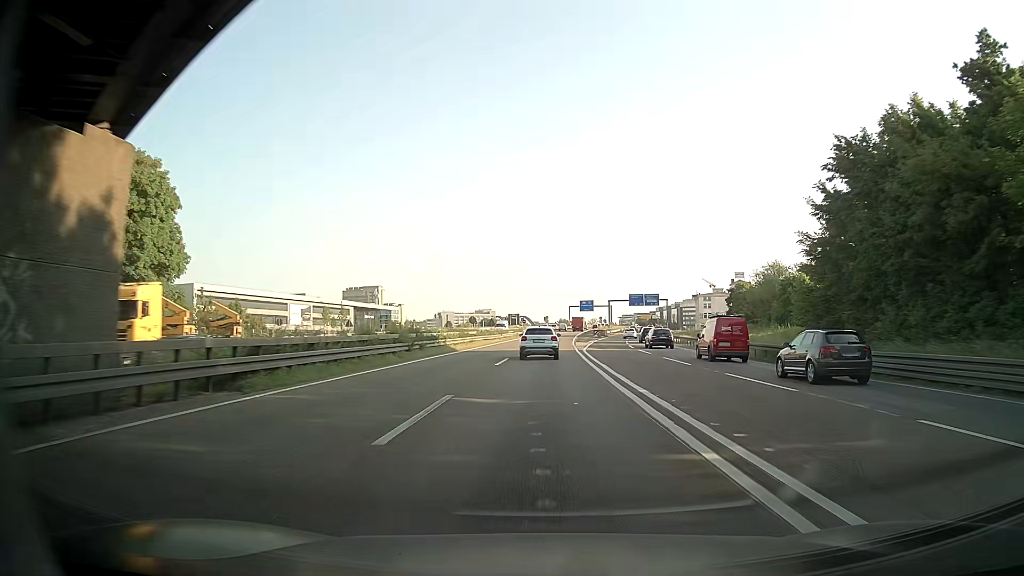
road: motorway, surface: asphalt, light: Day
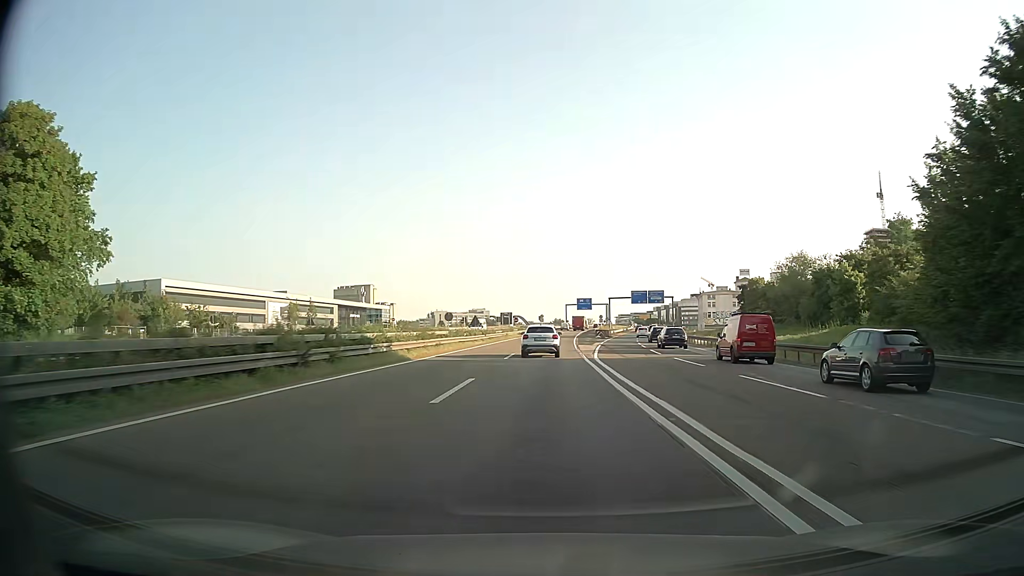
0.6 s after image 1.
(-0.1, +14.0) m; 0°
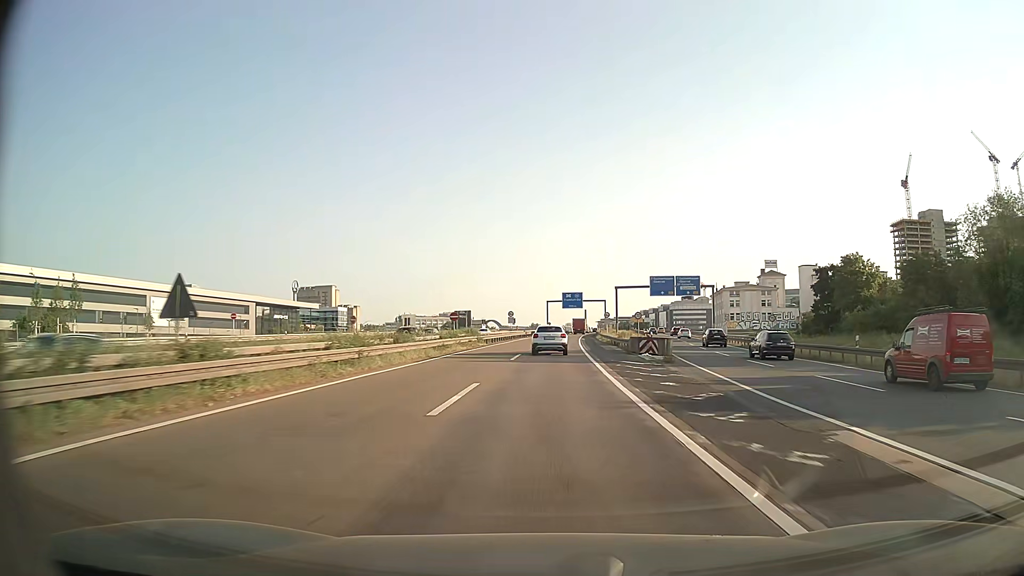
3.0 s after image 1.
(+0.9, +55.6) m; +2°
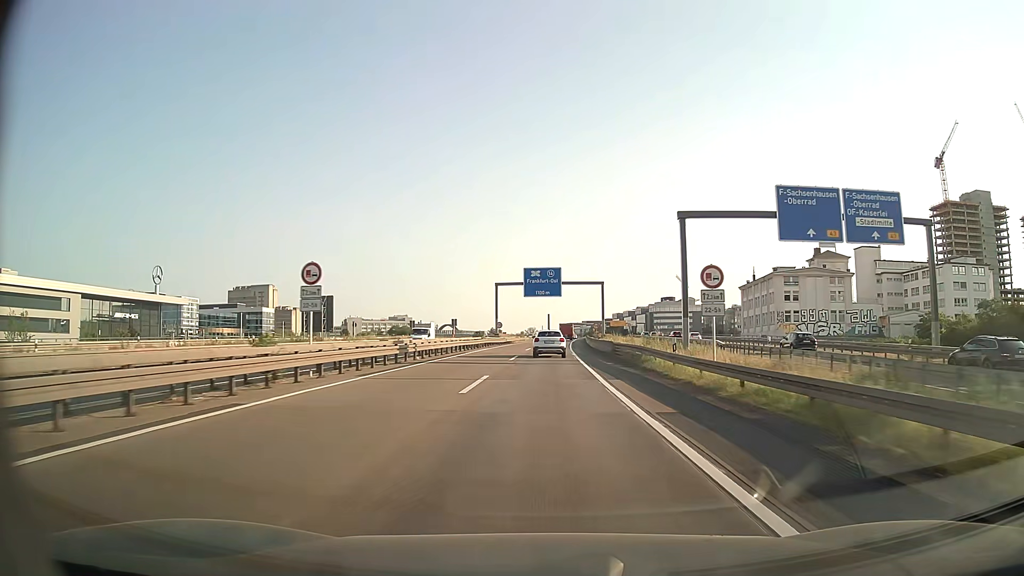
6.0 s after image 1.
(+2.0, +68.2) m; +3°
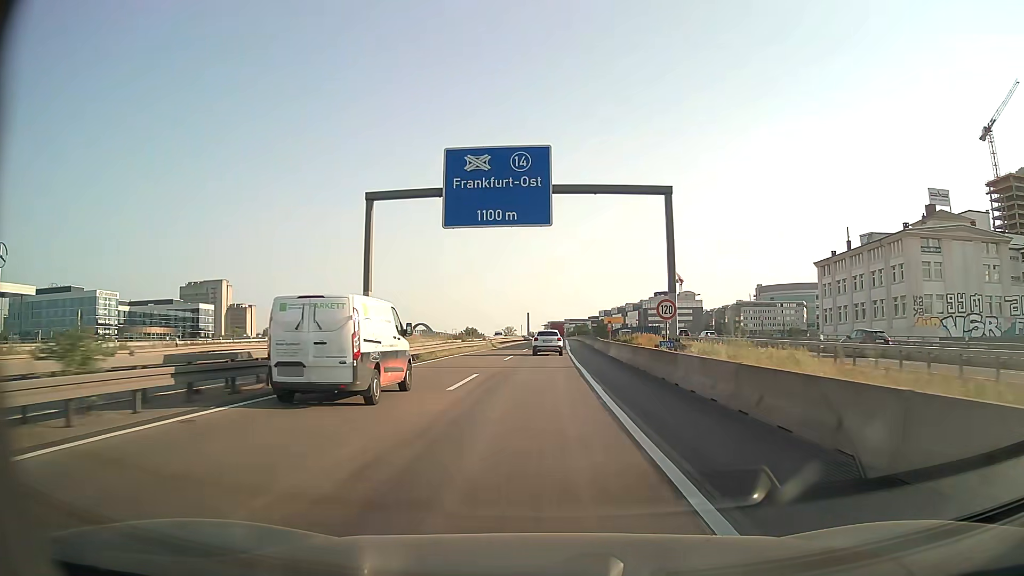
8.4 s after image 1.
(+1.0, +53.4) m; +2°
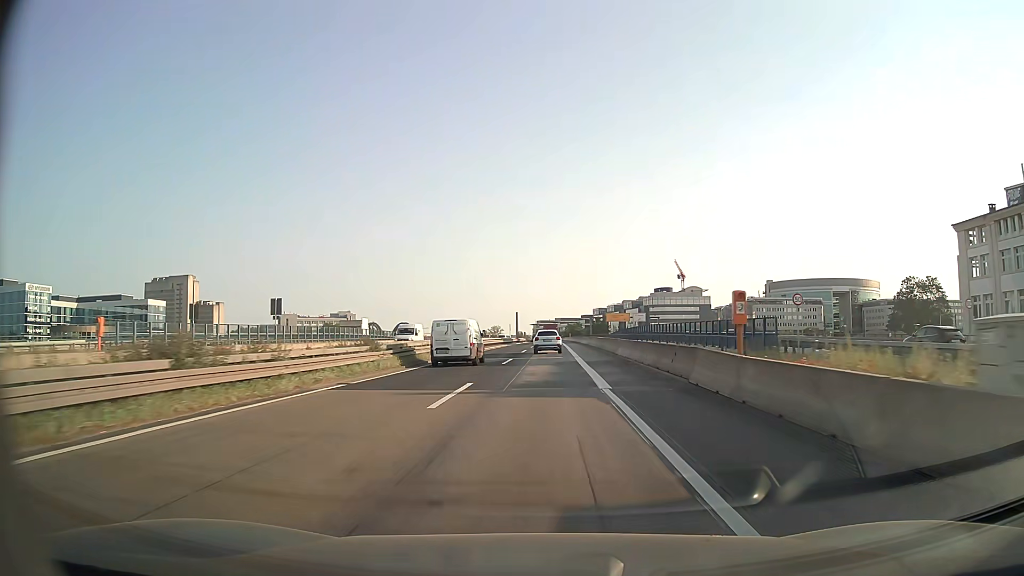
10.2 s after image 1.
(+0.2, +39.4) m; +1°
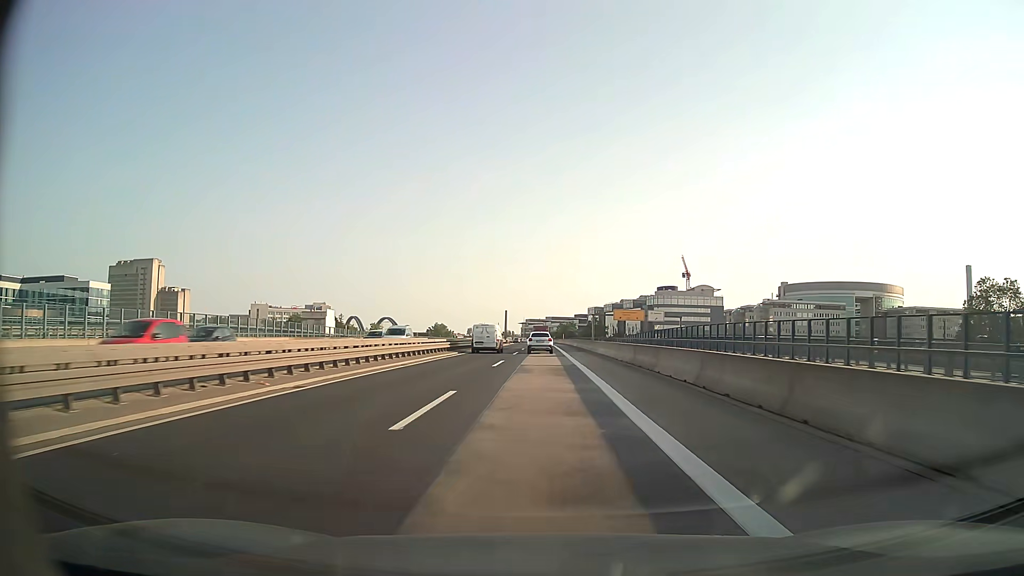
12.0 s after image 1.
(+0.2, +39.0) m; +1°
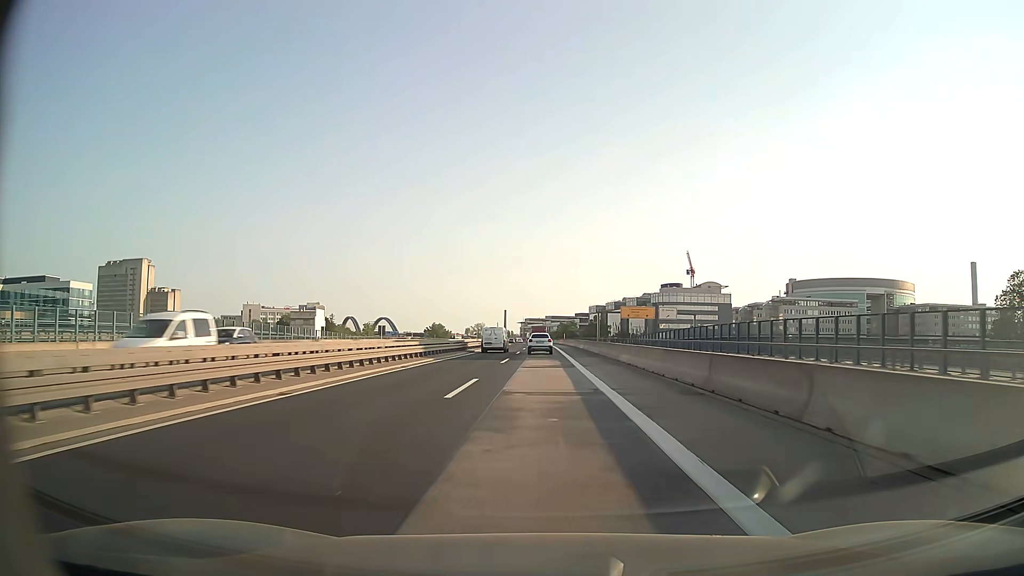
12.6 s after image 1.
(0.0, +12.9) m; 0°
(0, +10) (0, +20) (0, +30) (0, +40) (0, +50) (0, +60) (0, +70) (0, +80) (0, +90) (0, +100) m
